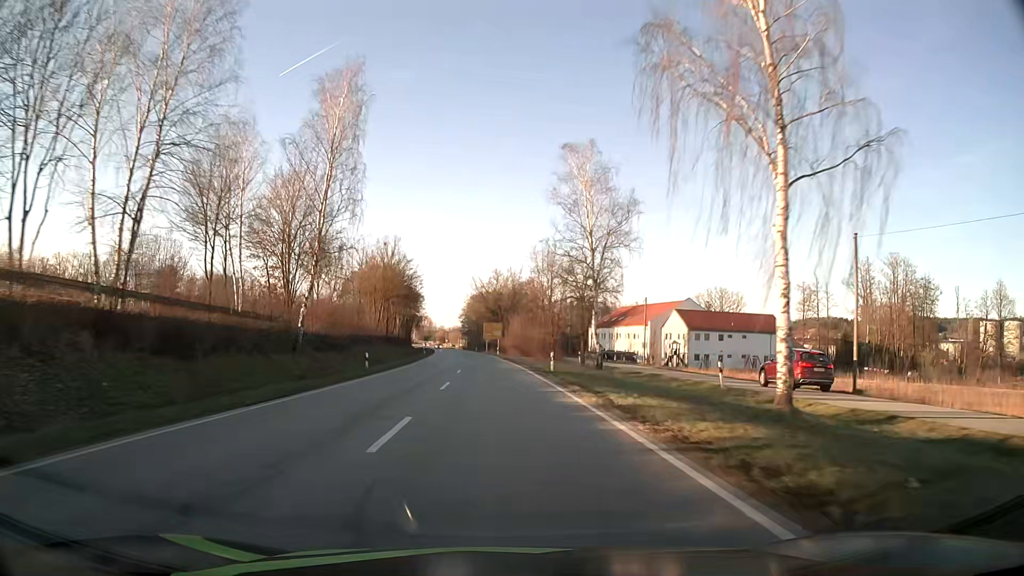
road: secondary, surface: asphalt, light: Day
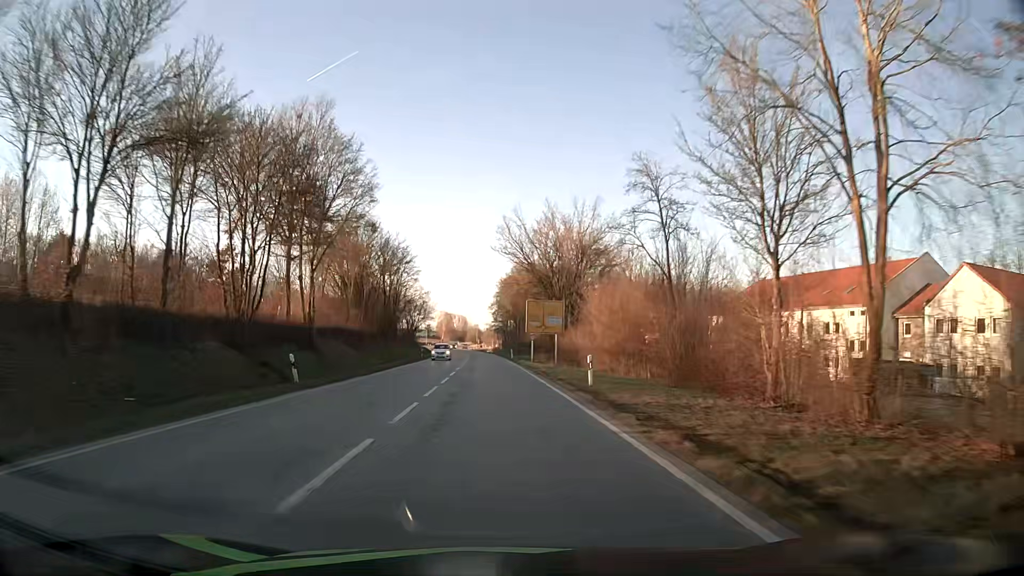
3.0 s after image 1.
(-2.2, +64.9) m; -3°
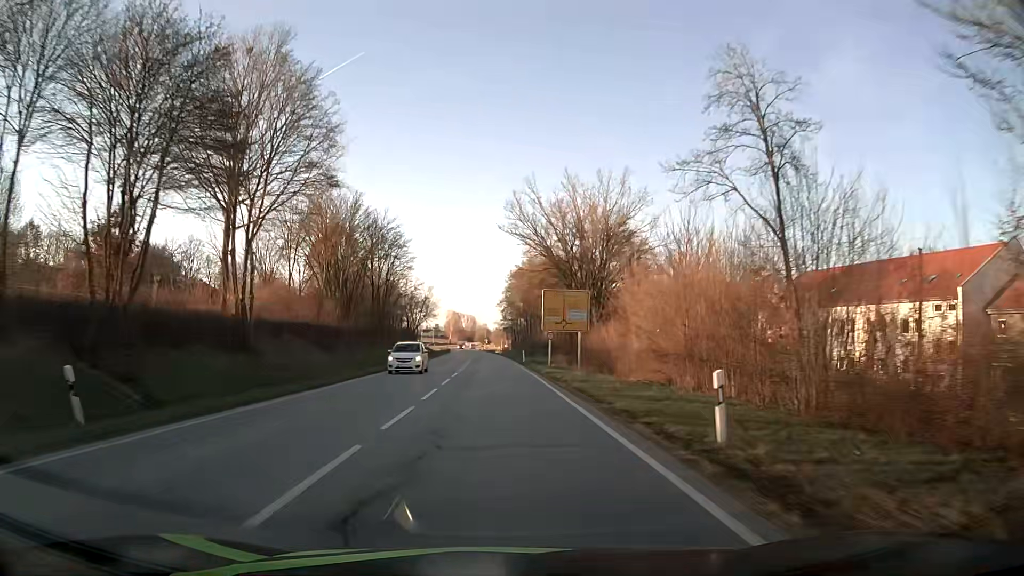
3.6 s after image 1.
(-0.1, +12.3) m; -1°
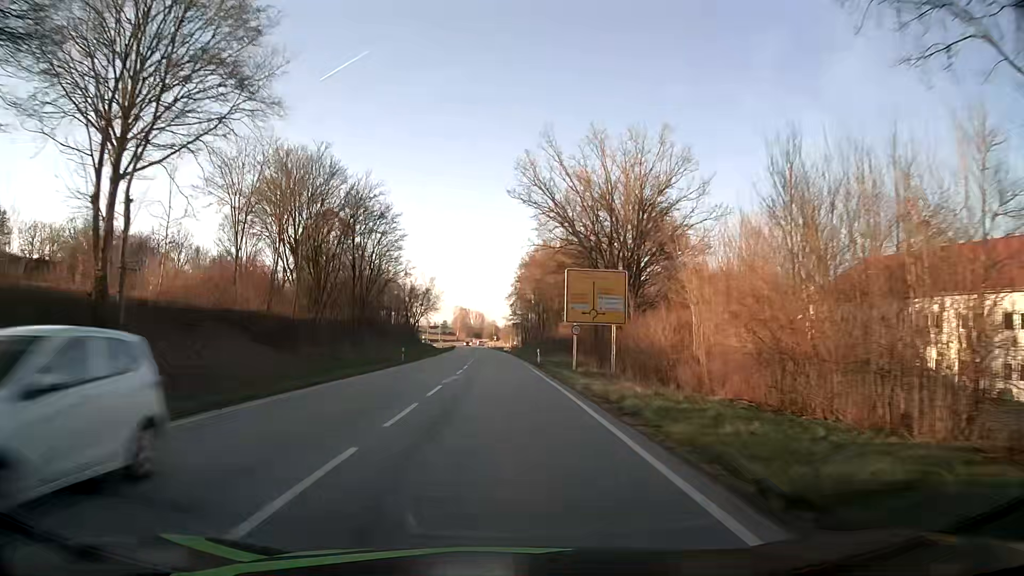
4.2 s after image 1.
(-0.1, +12.1) m; -1°
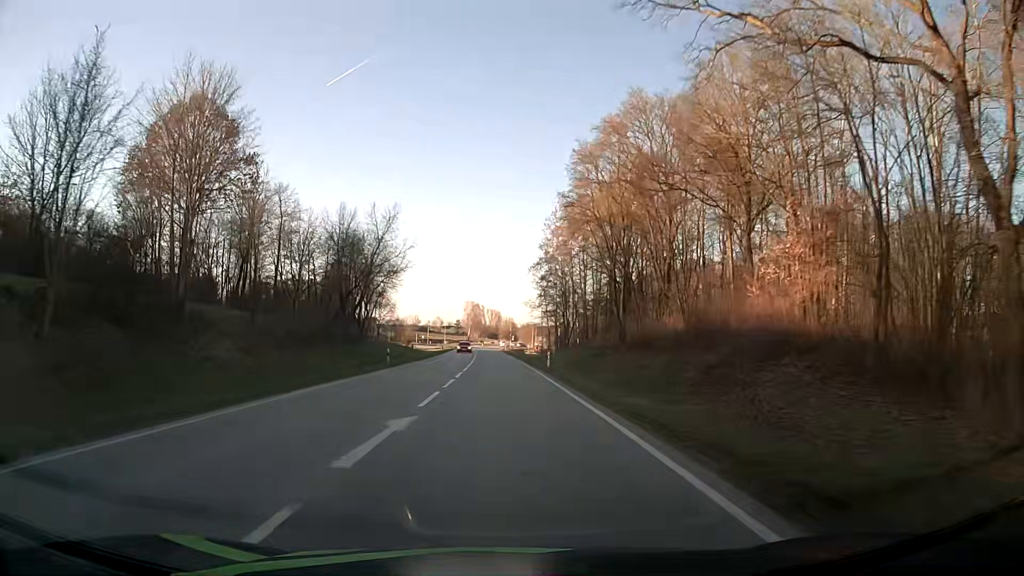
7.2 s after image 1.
(-0.9, +57.2) m; -2°
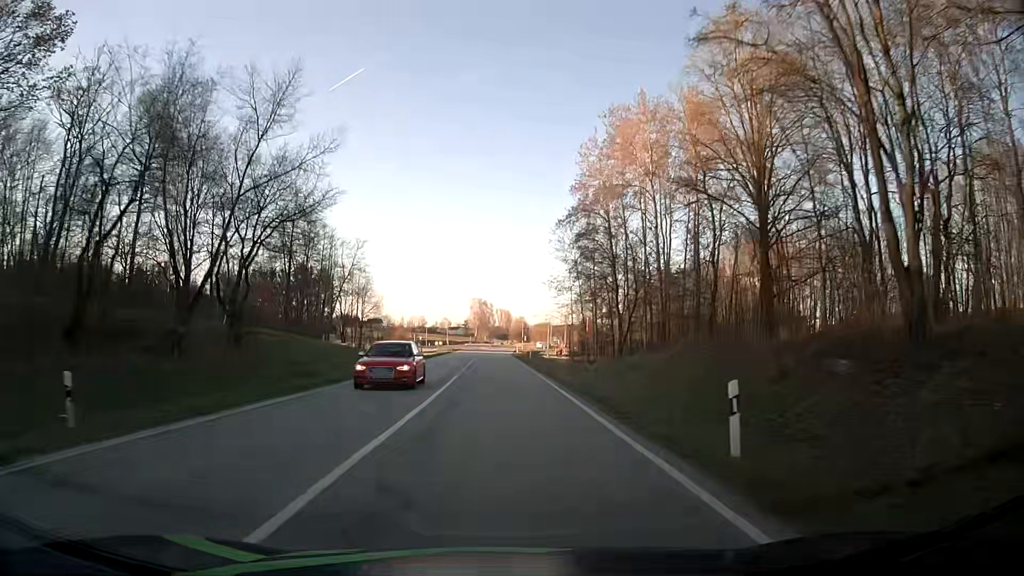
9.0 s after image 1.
(-0.1, +32.0) m; 0°
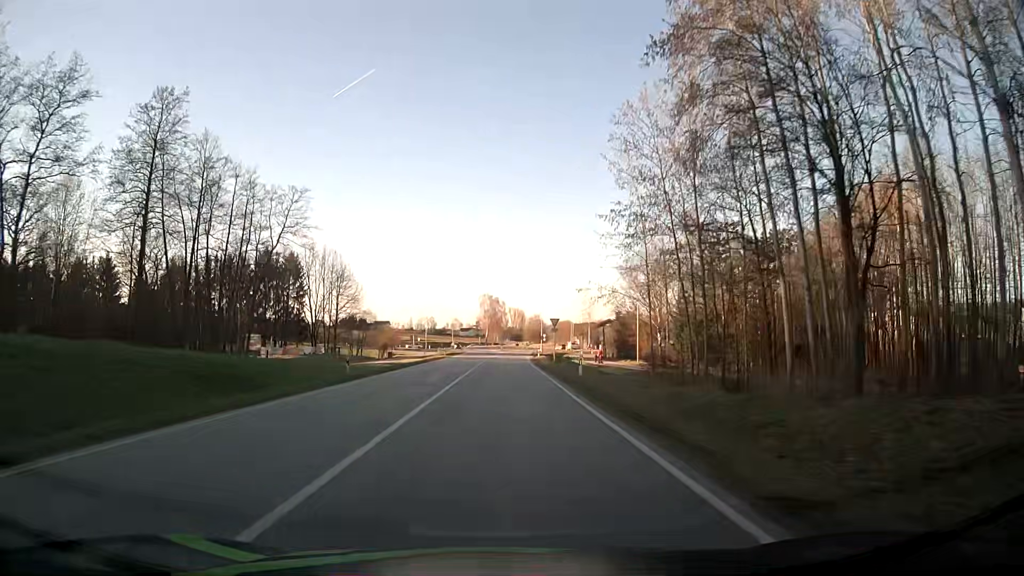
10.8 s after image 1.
(-0.4, +31.6) m; -1°
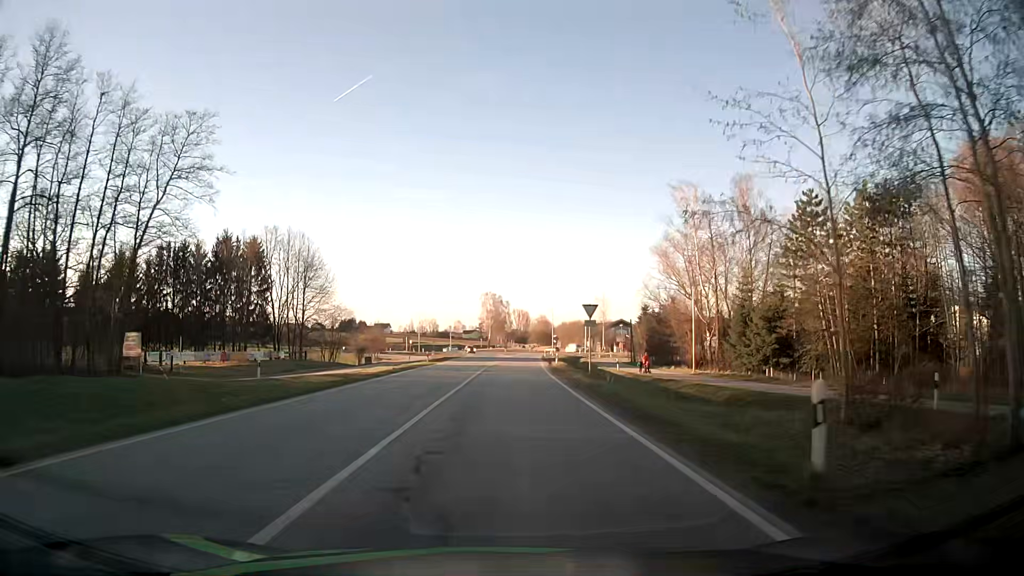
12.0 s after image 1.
(-0.1, +21.0) m; 0°
(0, +10) (0, +20) (0, +30) (0, +40) (0, +50) (+1, +60) (+1, +70) (+1, +80) (+2, +90) (+2, +100) m
